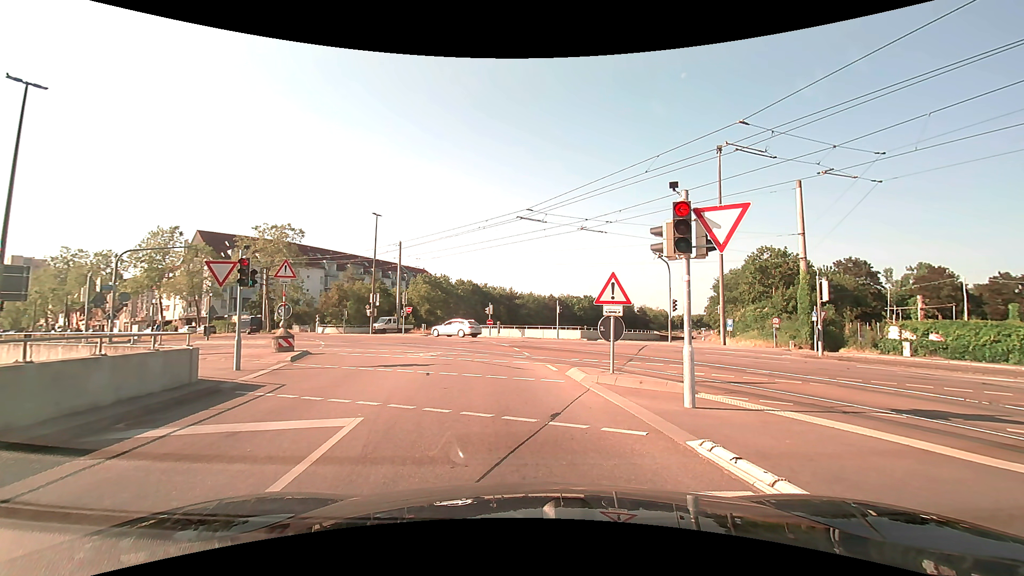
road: tertiary_link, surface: asphalt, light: Day
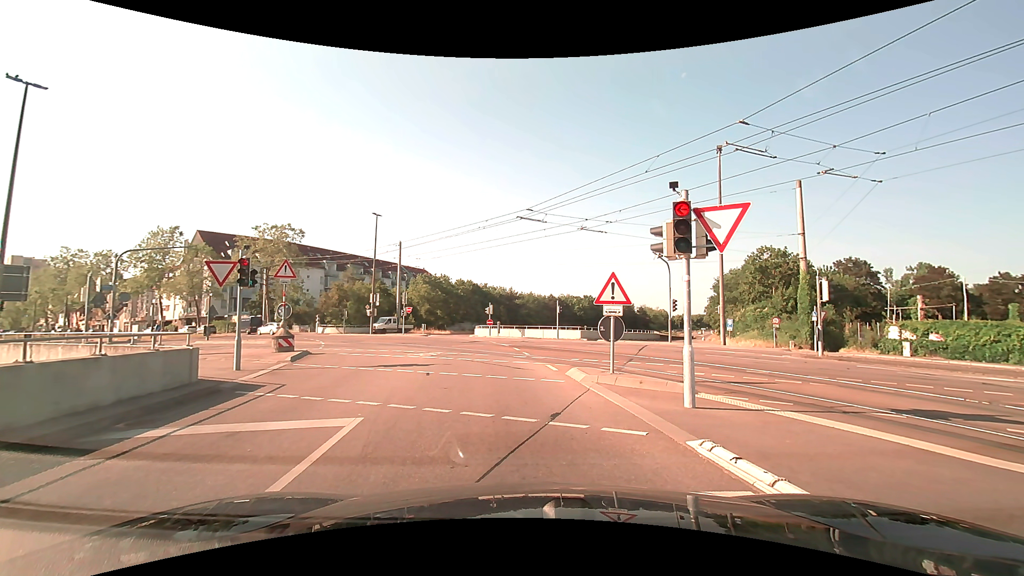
(0.0, 0.0) m; 0°
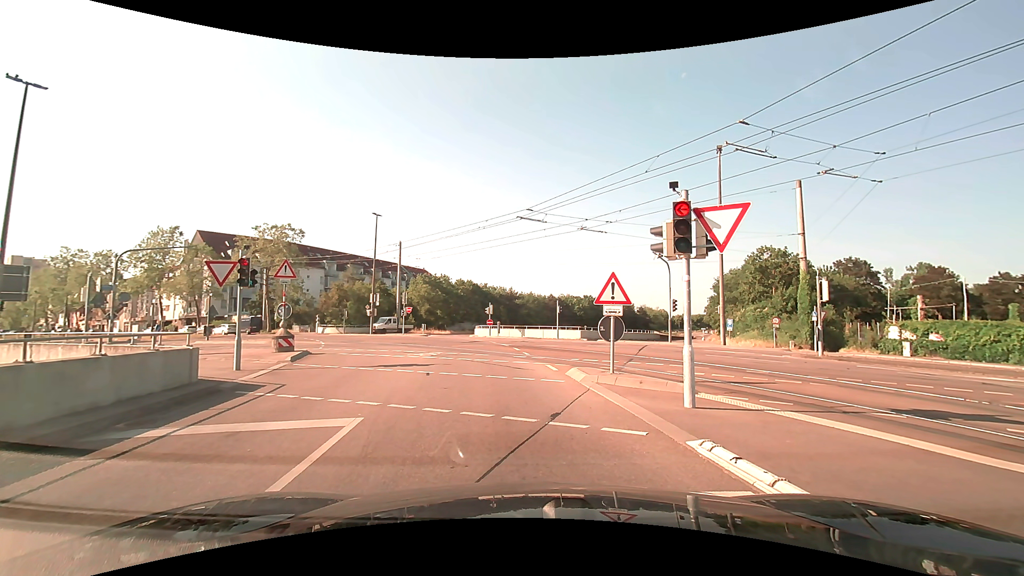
(0.0, 0.0) m; 0°
(-1, +10) (-2, +20) (-5, +30) (-9, +39) (-15, +47) (-22, +53) (-31, +59) (-39, +65) (-47, +70) (-56, +76) m
